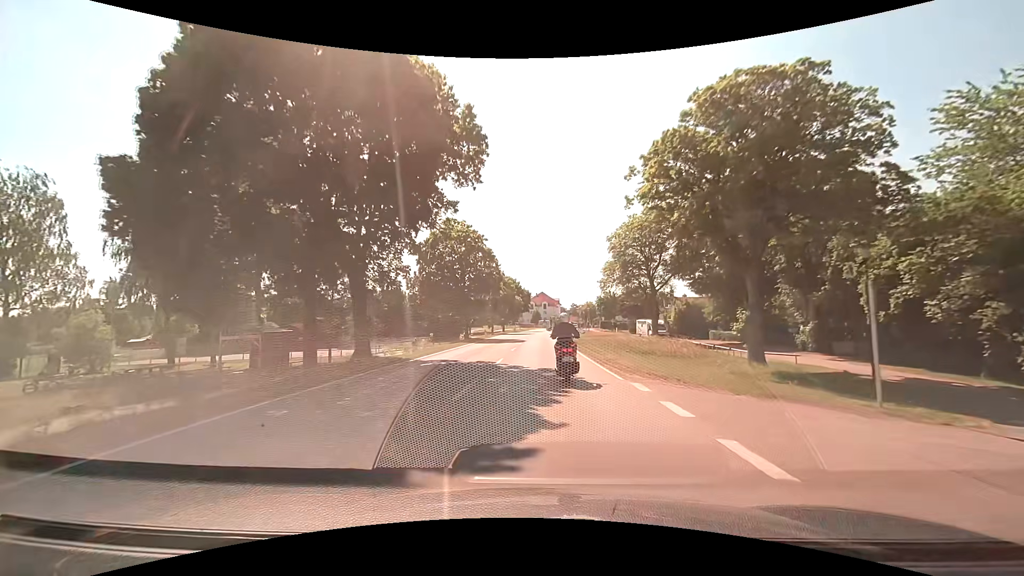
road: tertiary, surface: asphalt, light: Day
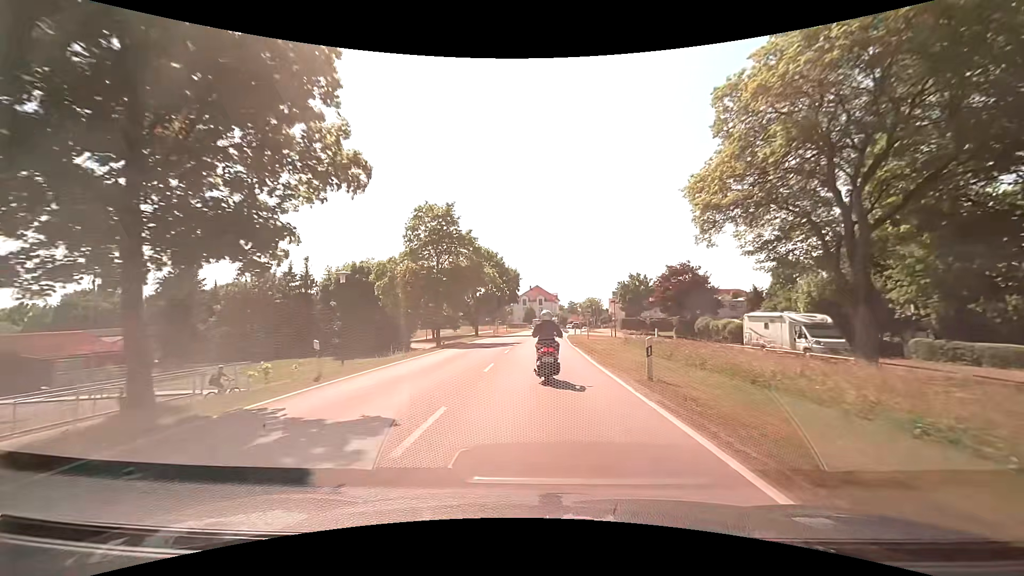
(+0.2, +39.4) m; 0°
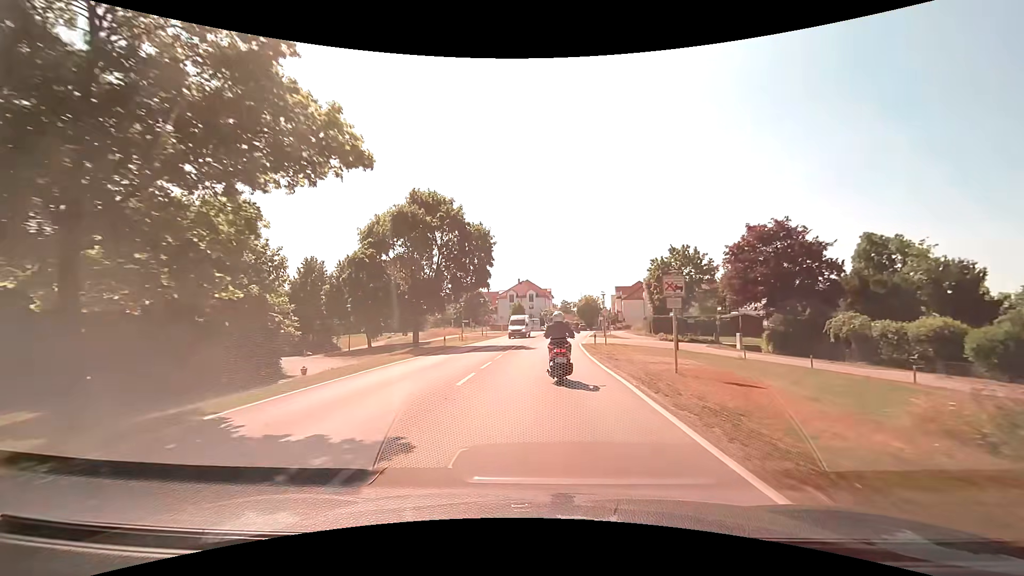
(+0.3, +29.9) m; +1°
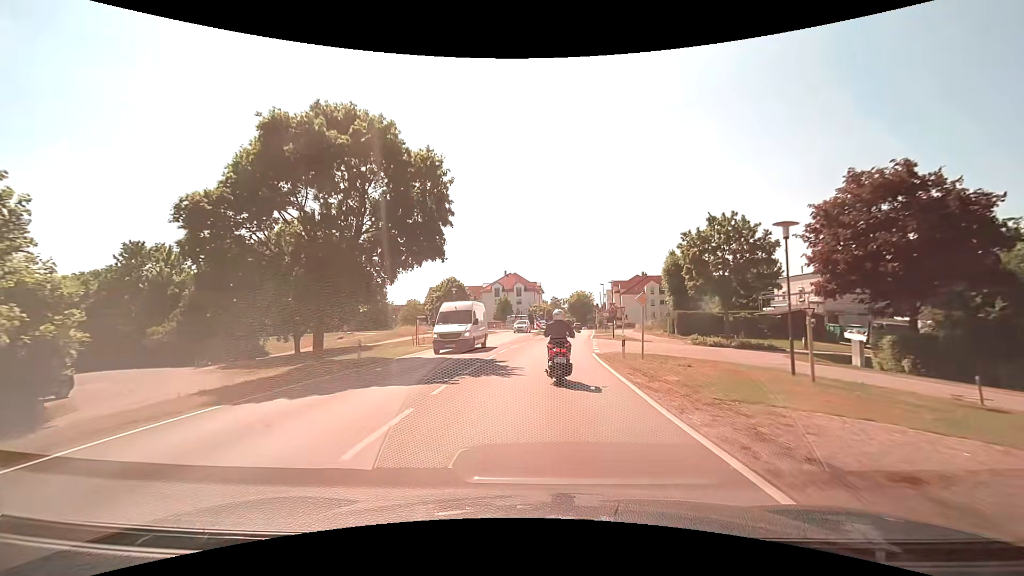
(+0.2, +15.0) m; +1°
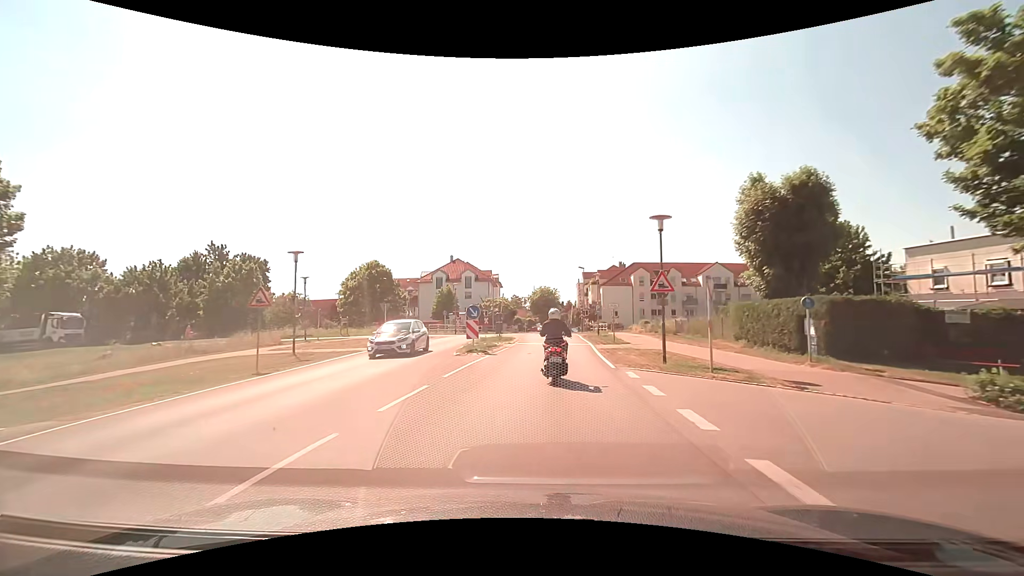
(+1.3, +28.3) m; +5°
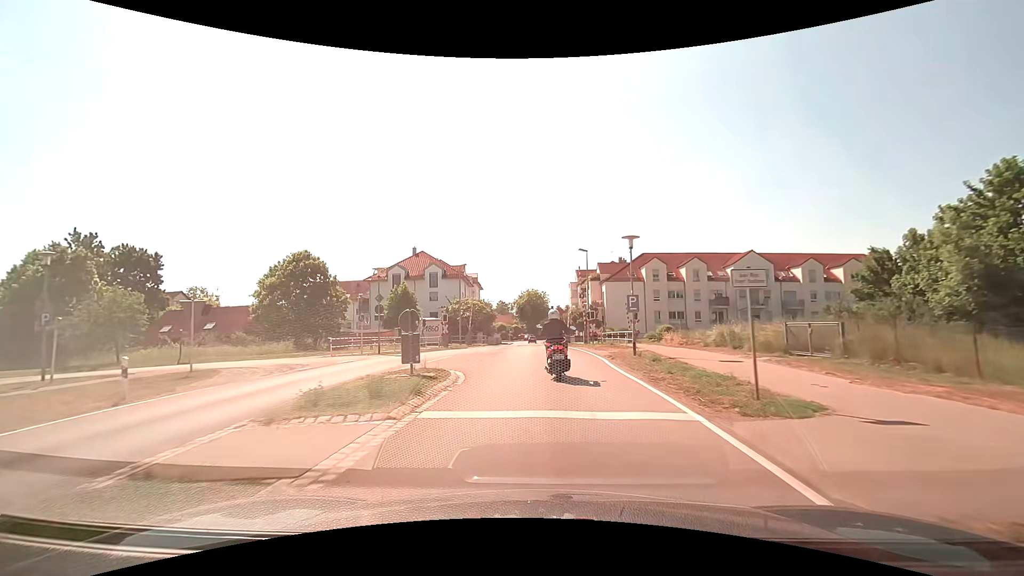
(+0.5, +20.0) m; +2°
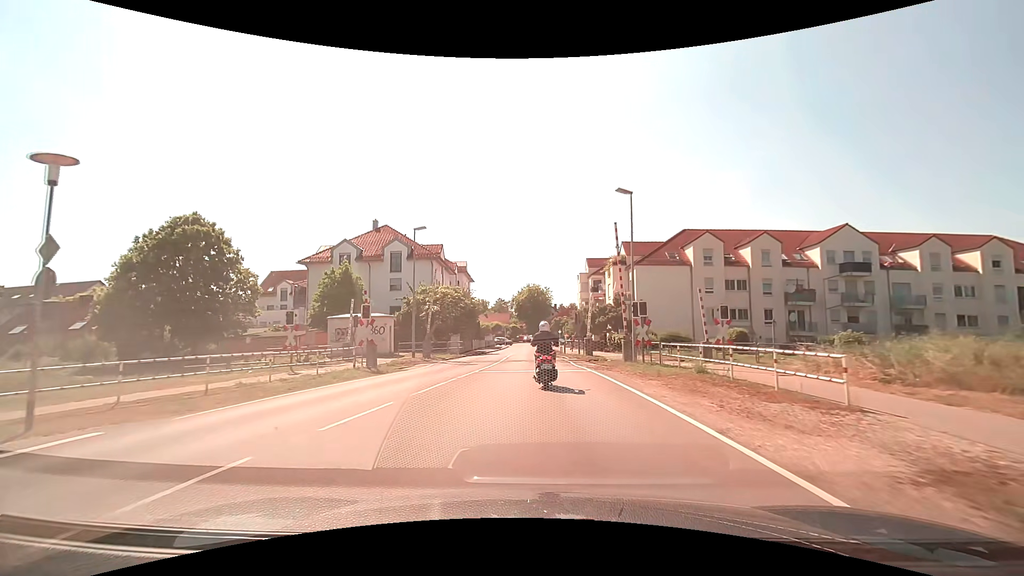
(0.0, +20.0) m; 0°
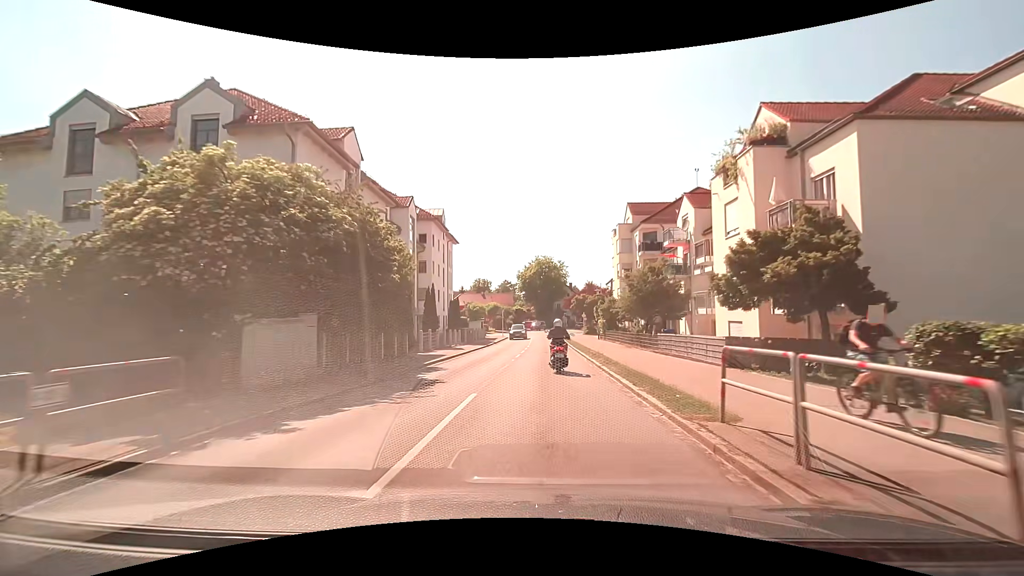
(-0.7, +31.6) m; -1°
(0, +10) (0, +20) (0, +30) (+1, +40) (+1, +50) (+1, +60) (+1, +70) (+1, +80) (+3, +90) (+5, +100) m
